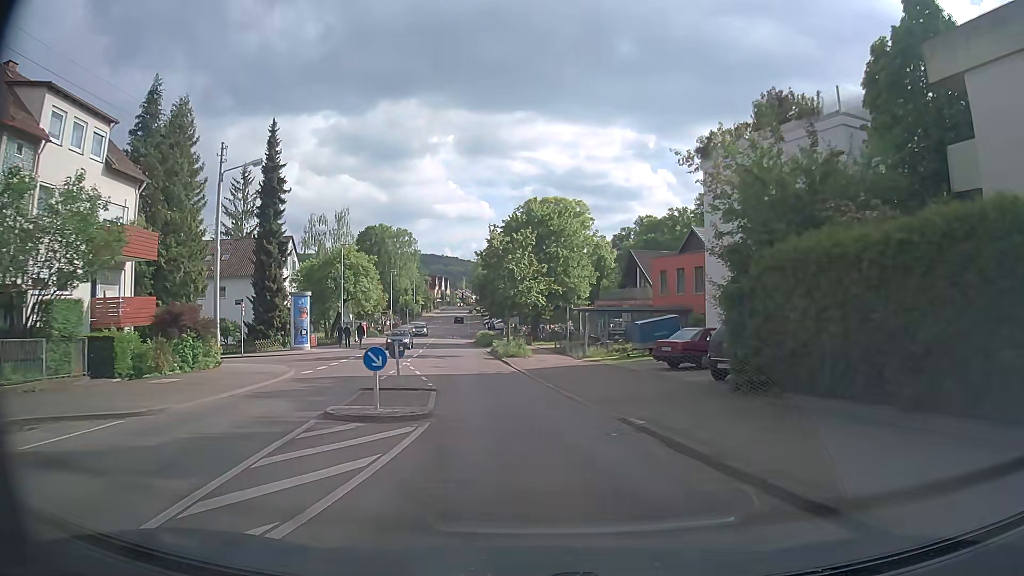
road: secondary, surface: asphalt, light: Day
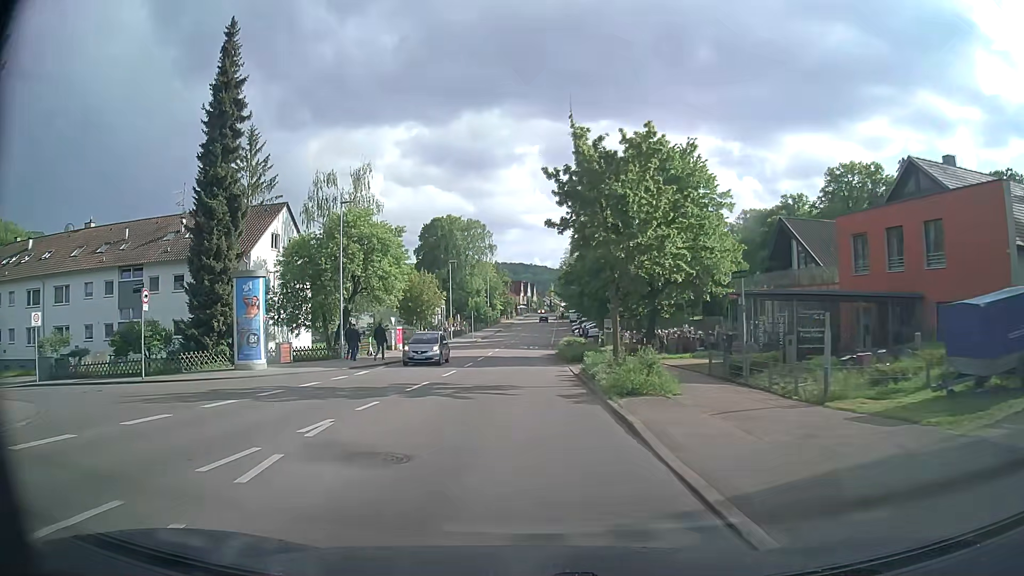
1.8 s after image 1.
(-0.9, +21.1) m; -8°
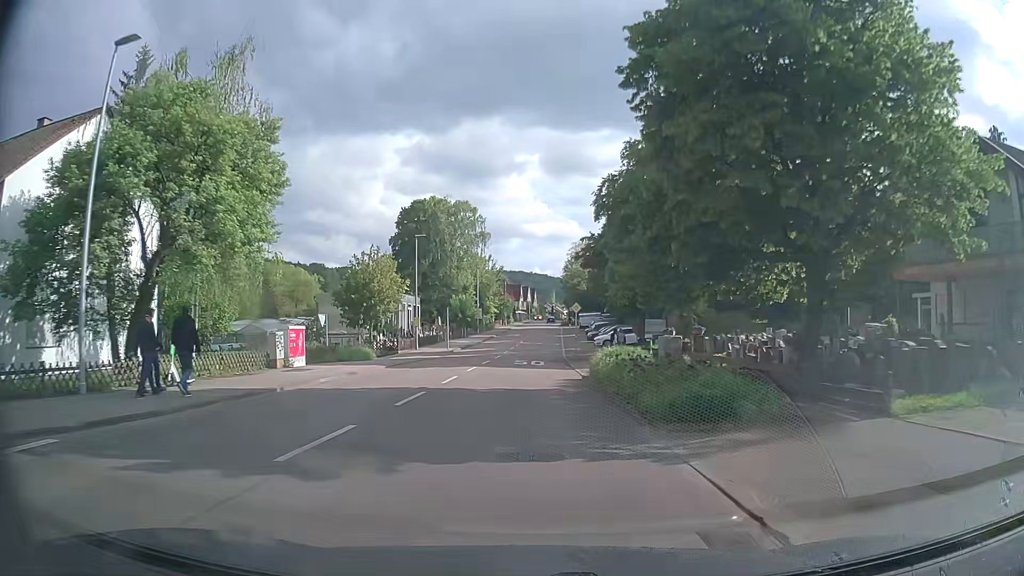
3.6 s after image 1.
(-0.1, +22.0) m; 0°
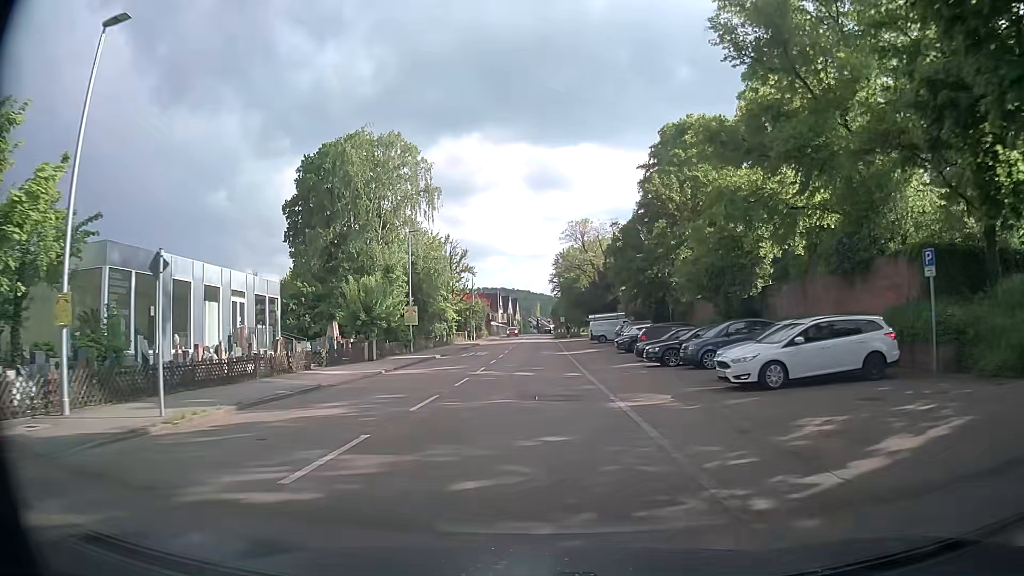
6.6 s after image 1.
(+0.8, +37.6) m; +1°
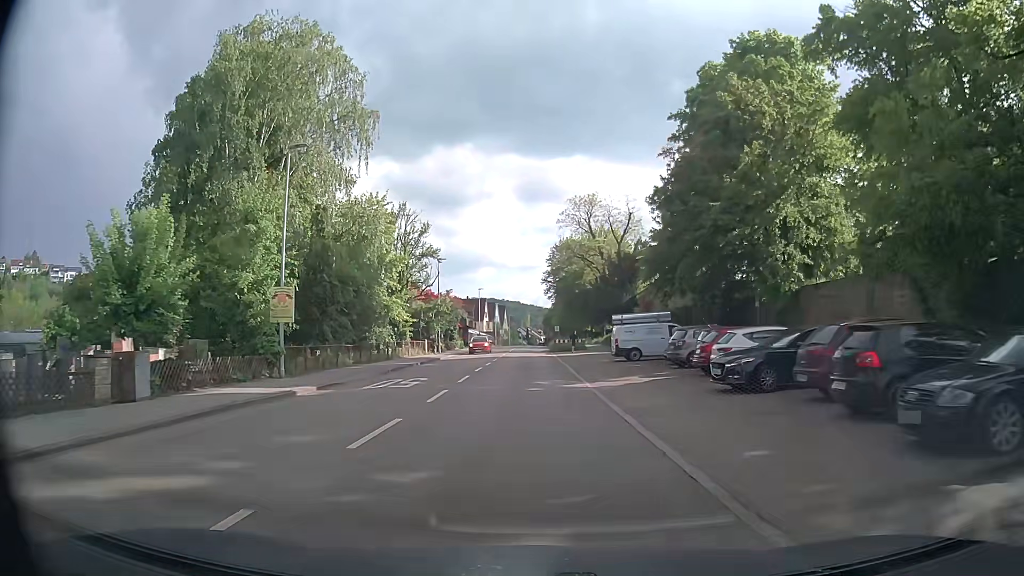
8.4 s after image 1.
(+0.5, +22.3) m; +2°
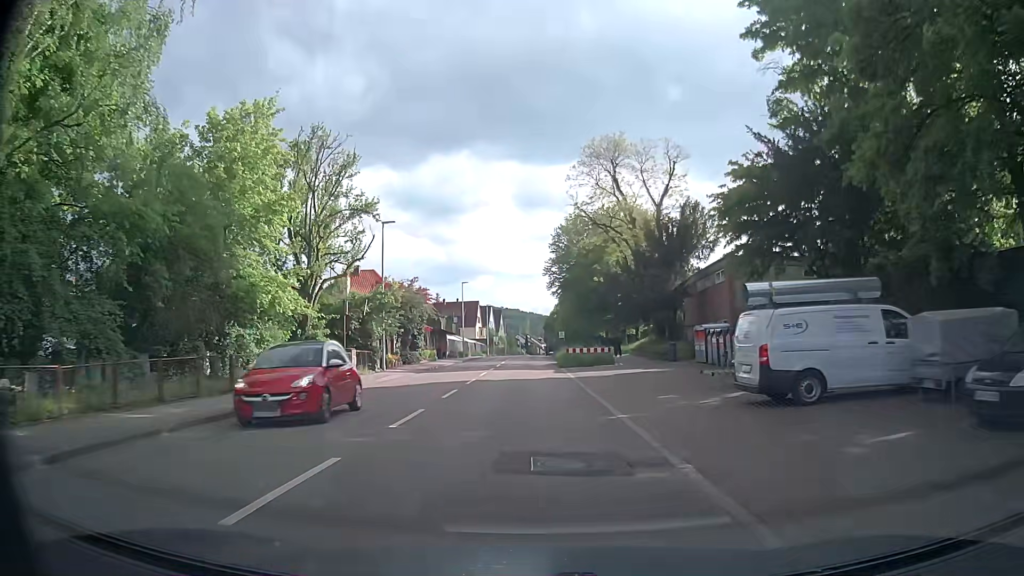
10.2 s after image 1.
(-0.1, +21.9) m; 0°
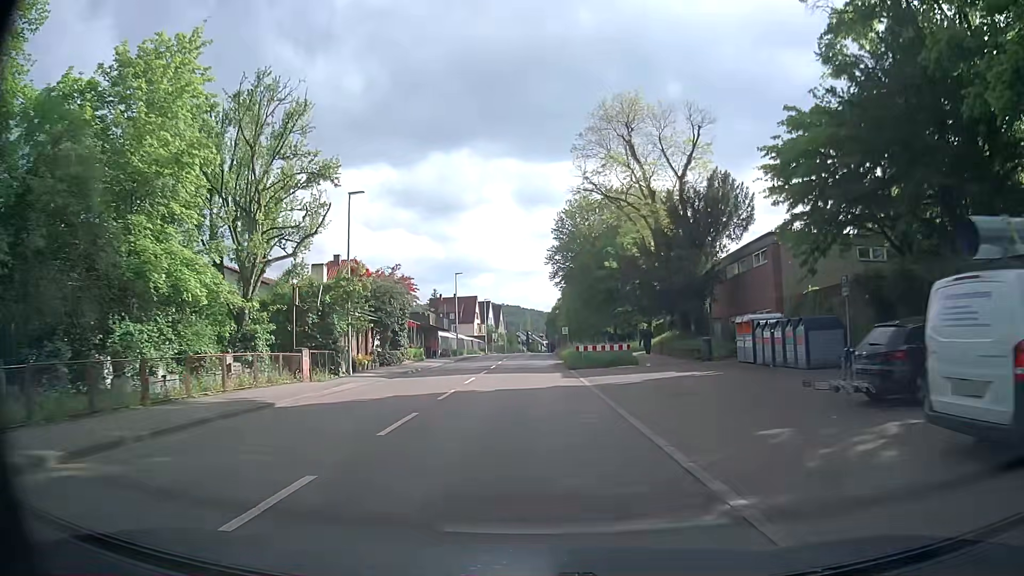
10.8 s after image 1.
(0.0, +7.2) m; 0°
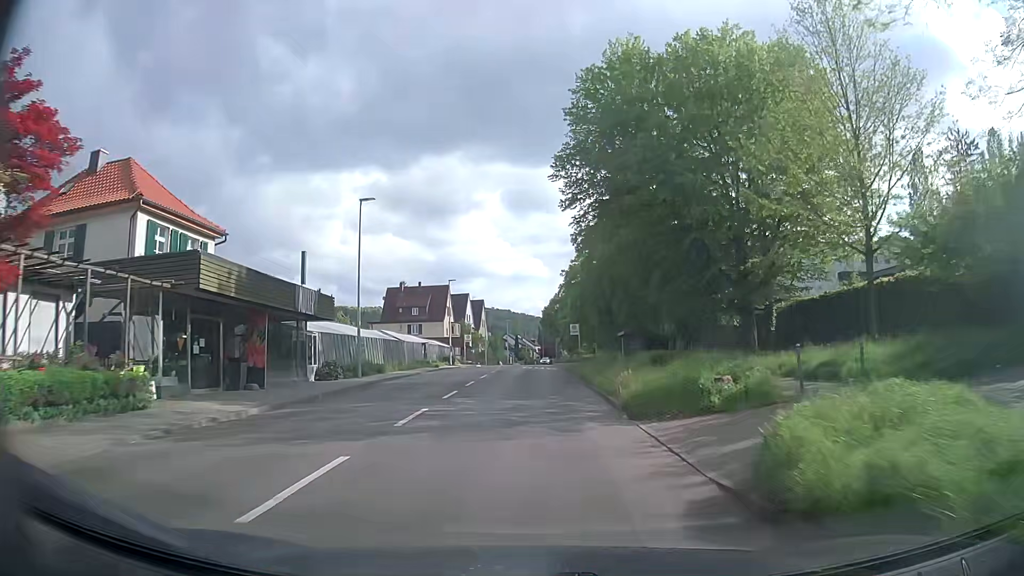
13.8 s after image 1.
(0.0, +35.8) m; +1°
(0, +10) (0, +20) (0, +30) (0, +40) (0, +50) (0, +60) (0, +70) (0, +80) (0, +90) (0, +100) m
